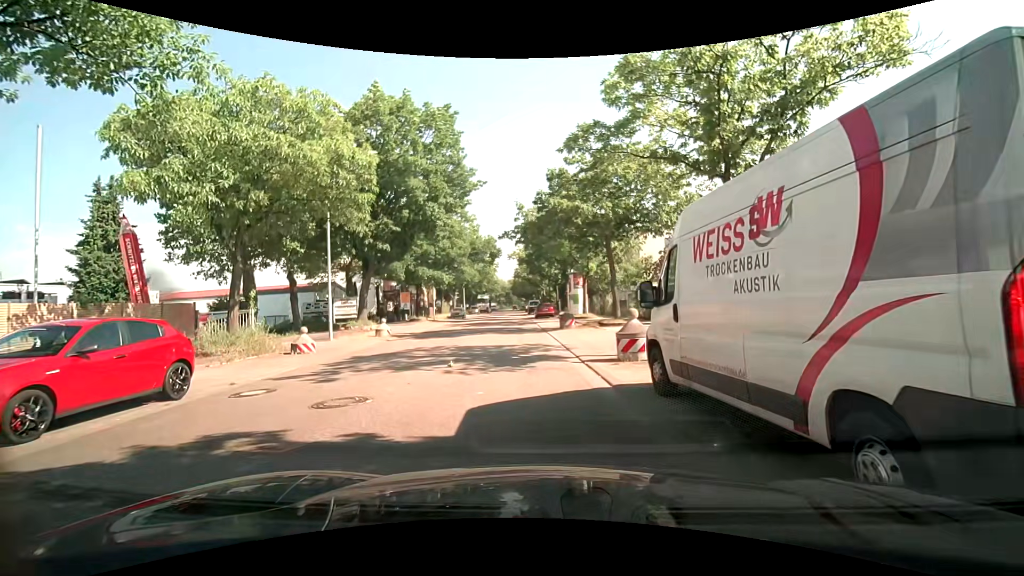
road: residential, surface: asphalt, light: Day
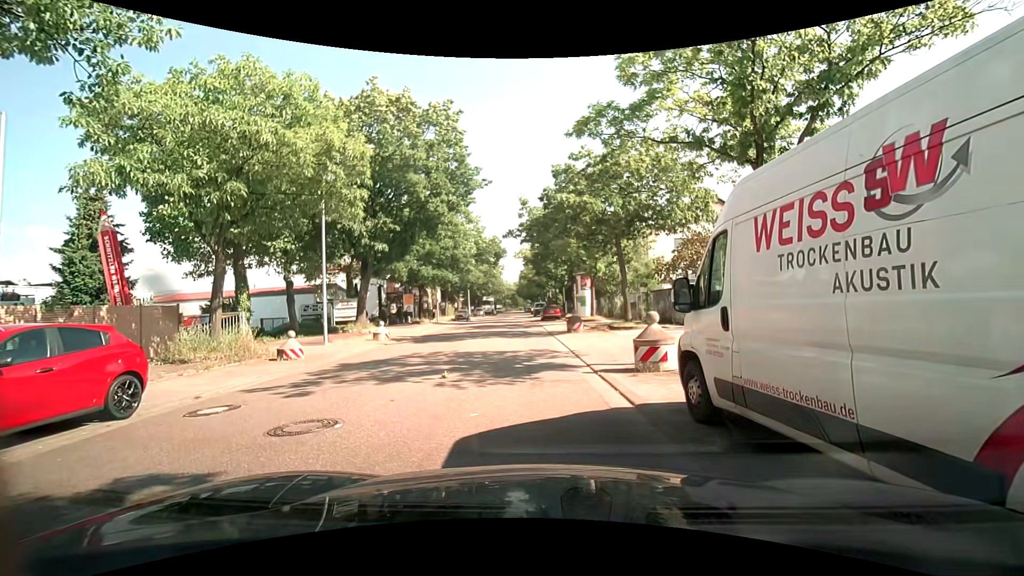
(-0.1, +1.3) m; -2°
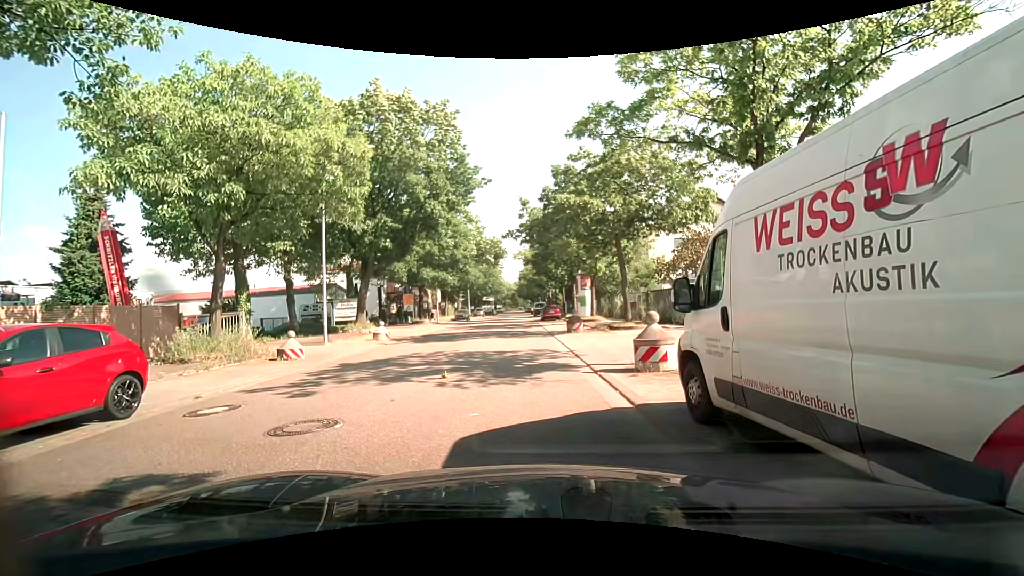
(0.0, 0.0) m; 0°
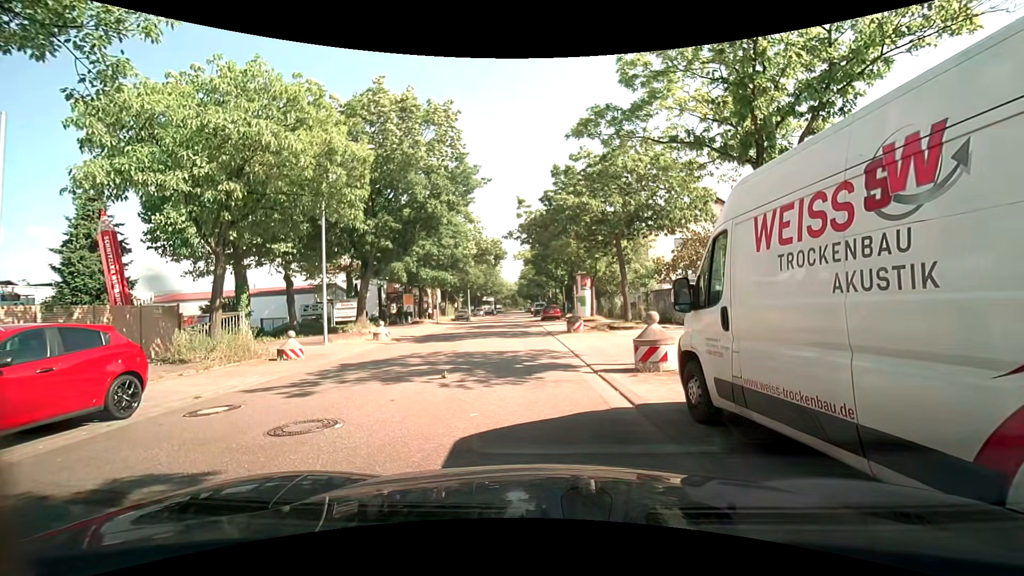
(0.0, 0.0) m; 0°
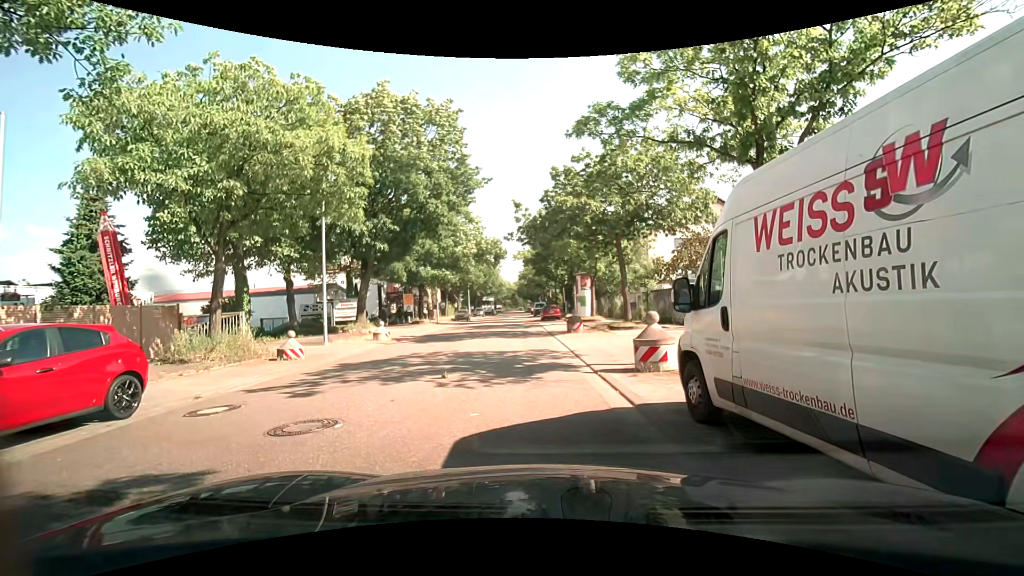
(0.0, 0.0) m; 0°
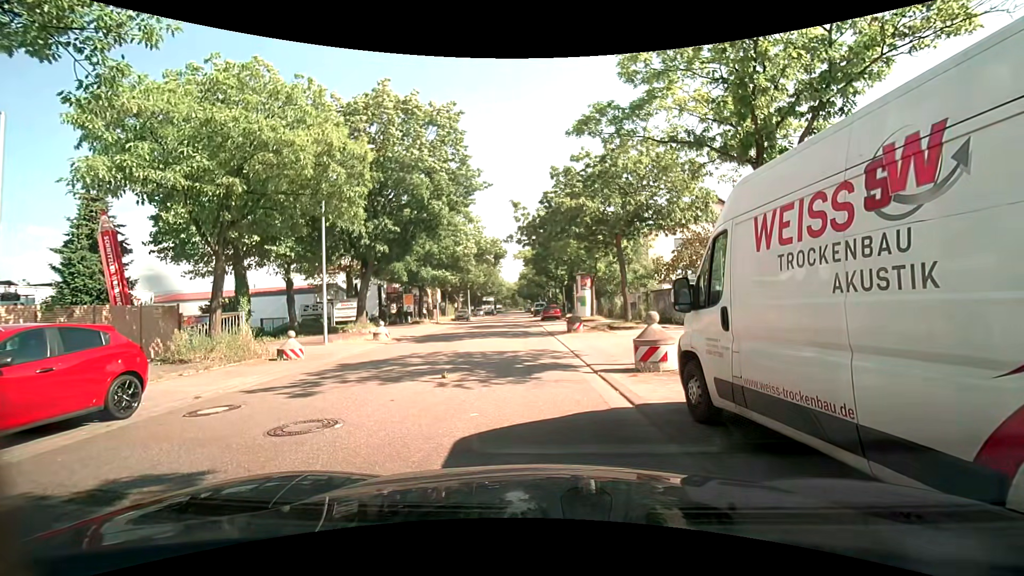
(0.0, 0.0) m; 0°
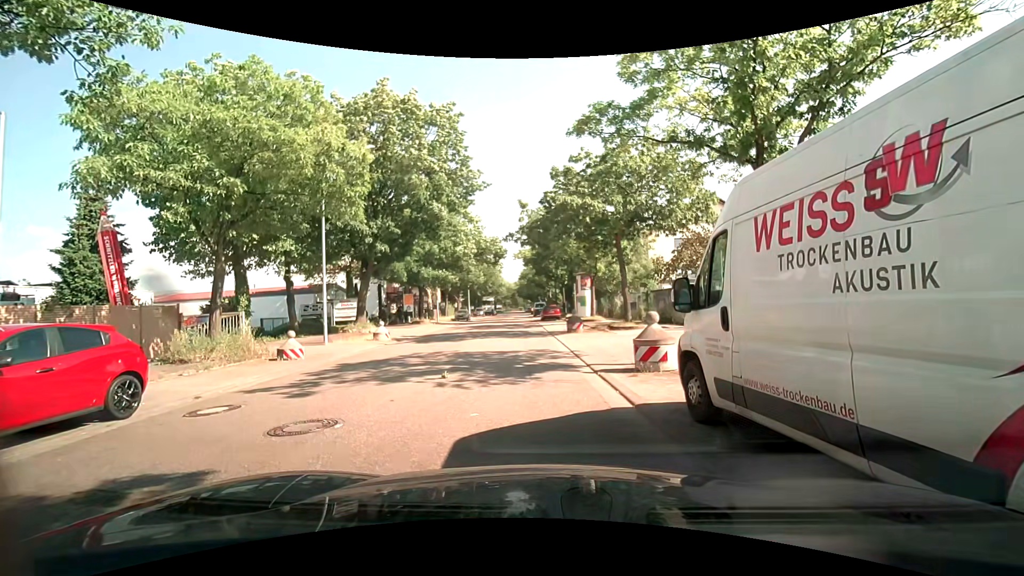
(0.0, 0.0) m; 0°
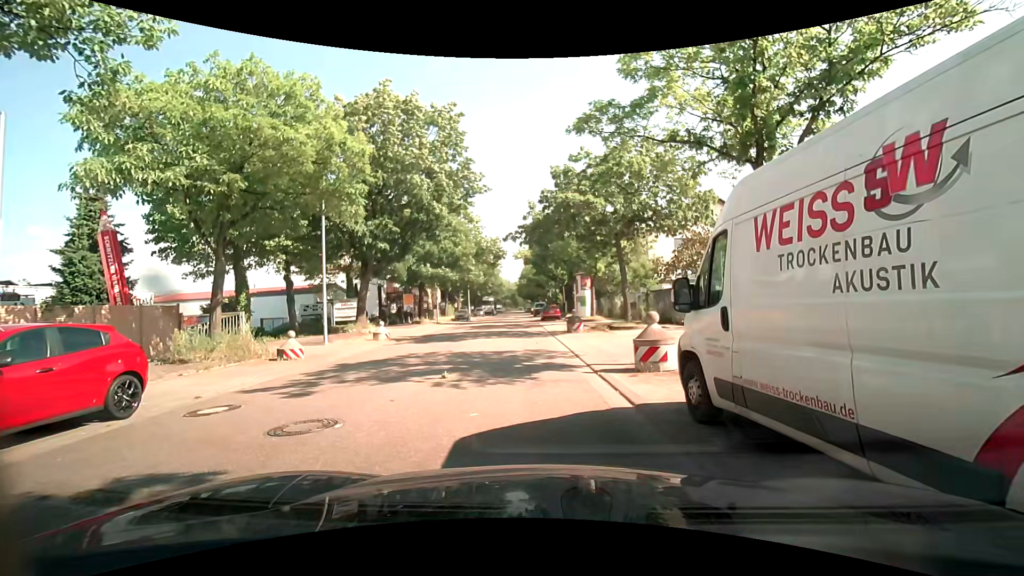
(0.0, 0.0) m; 0°
